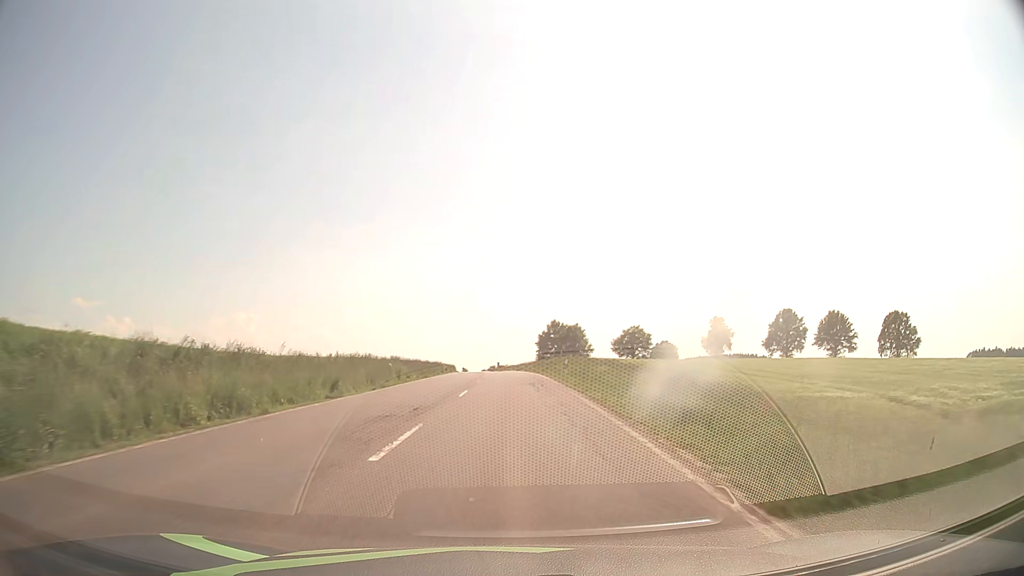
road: secondary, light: Day
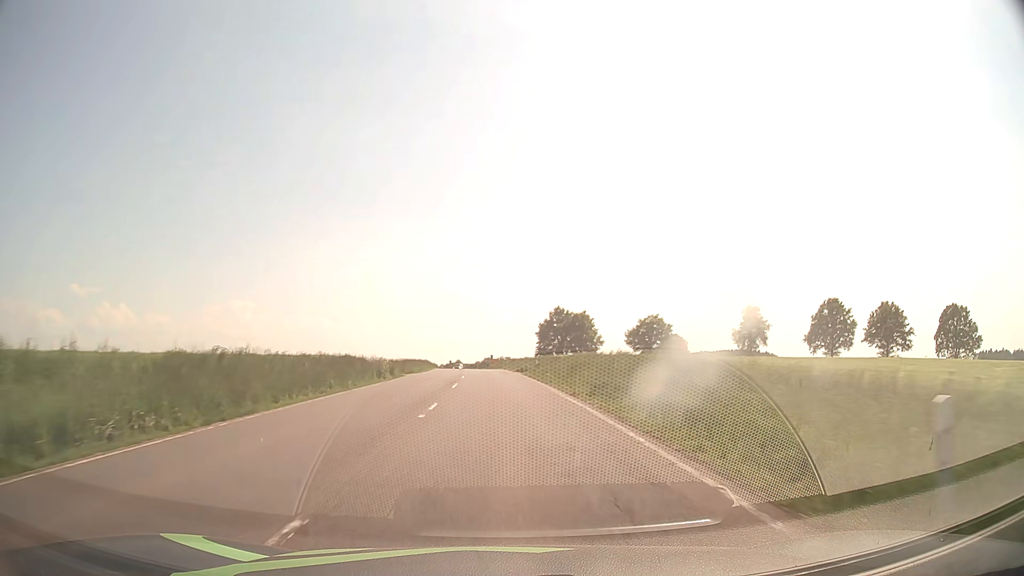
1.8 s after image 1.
(+0.1, +31.7) m; 0°
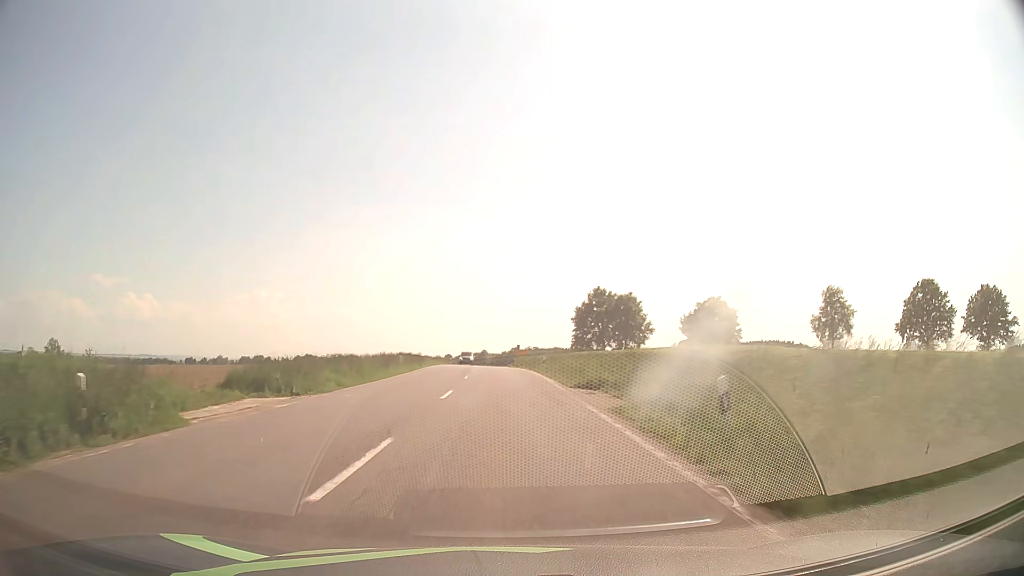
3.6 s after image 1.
(-0.4, +32.3) m; -2°
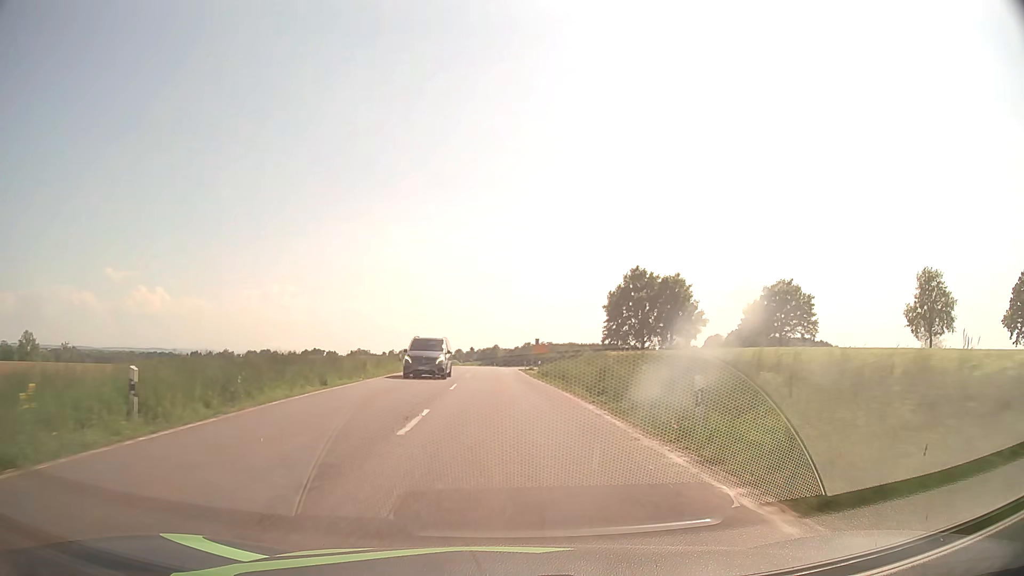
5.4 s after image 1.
(-0.5, +32.6) m; -1°
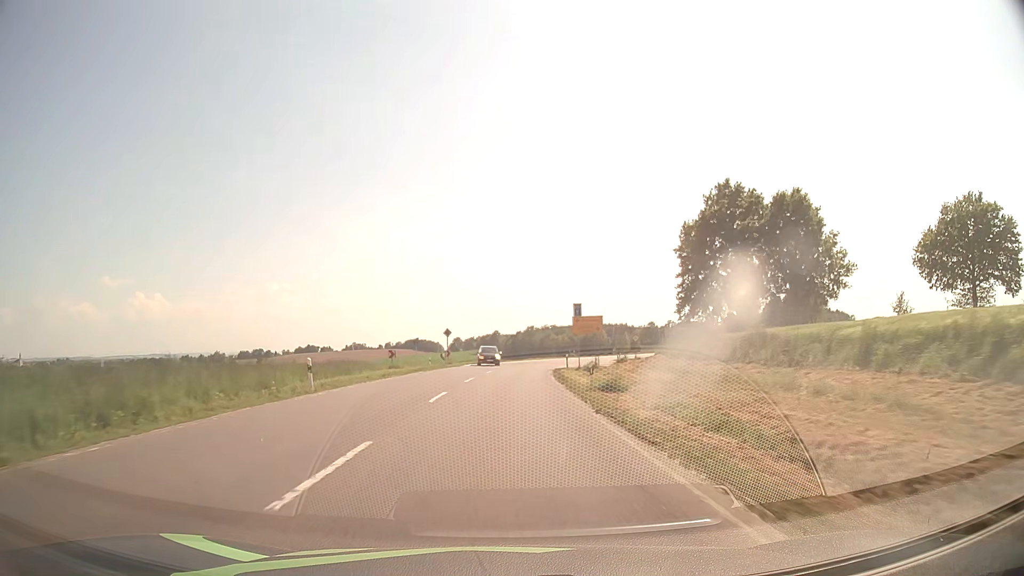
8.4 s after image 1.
(-0.4, +53.6) m; 0°
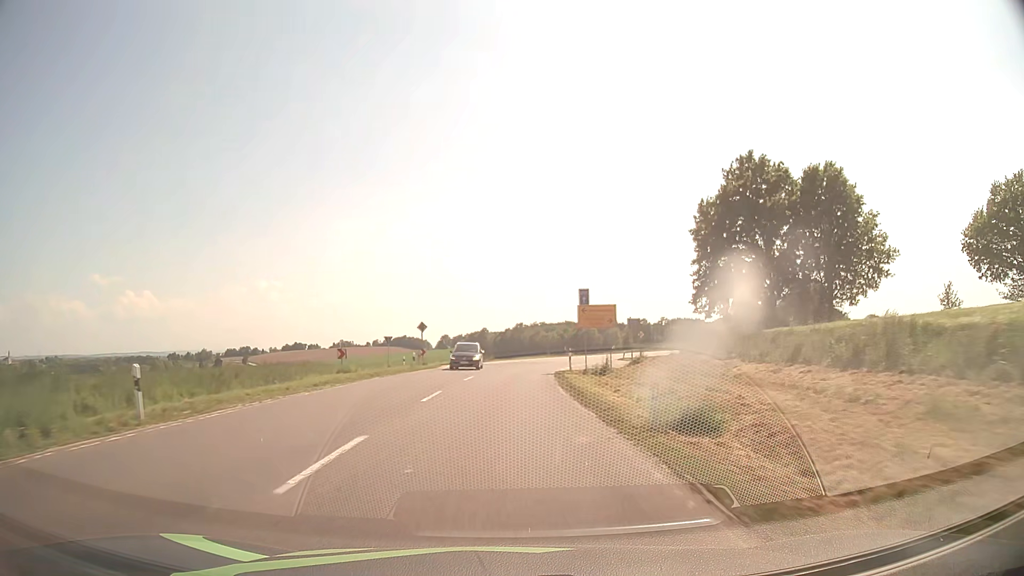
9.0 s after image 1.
(+0.1, +10.6) m; +1°
(0, +10) (0, +20) (+1, +30) (+1, +40) (+3, +50) (+5, +60) (+8, +69) (+11, +79) (+15, +88) (+20, +97) m
